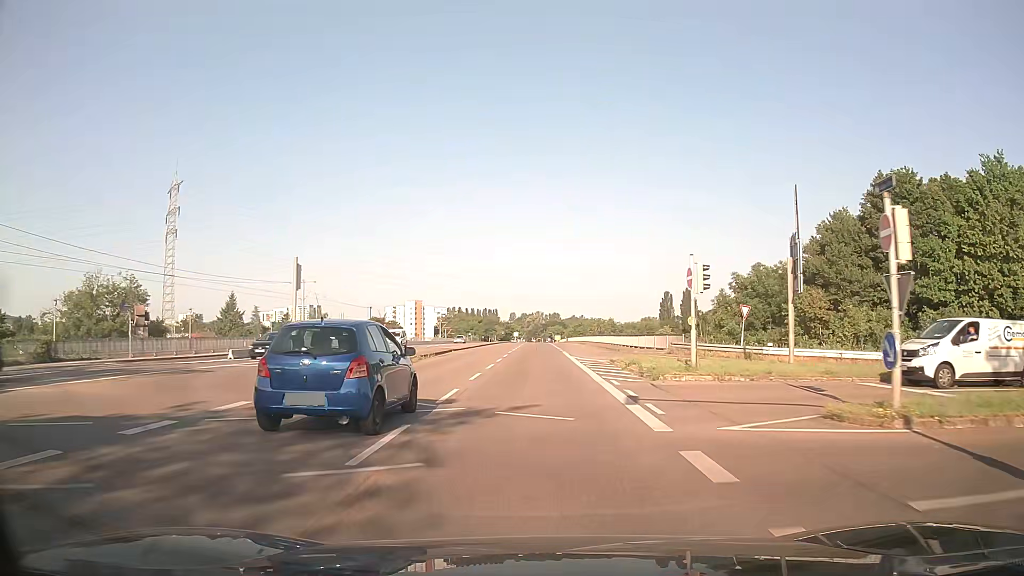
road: secondary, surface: asphalt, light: Day
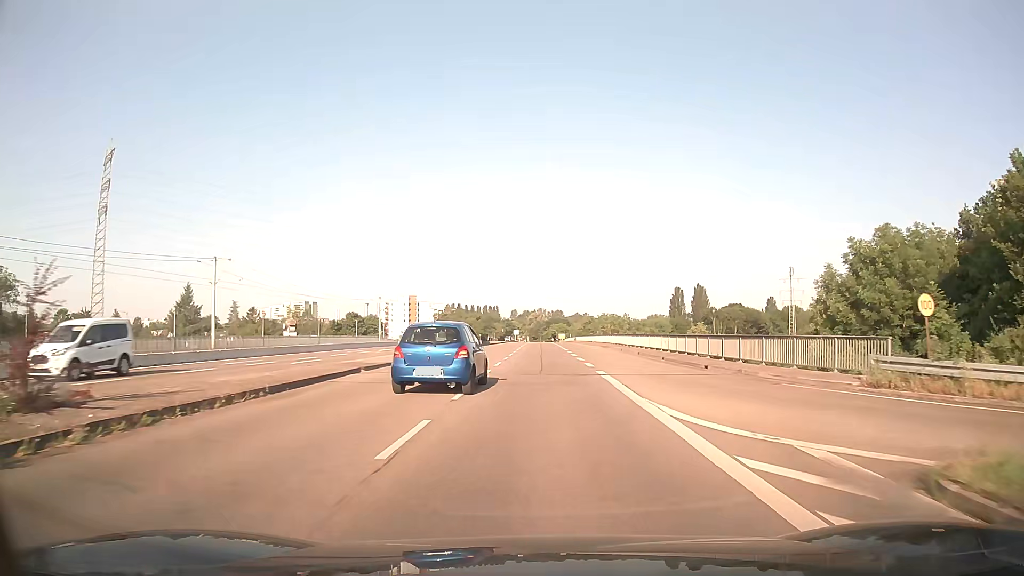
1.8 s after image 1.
(0.0, +23.9) m; 0°
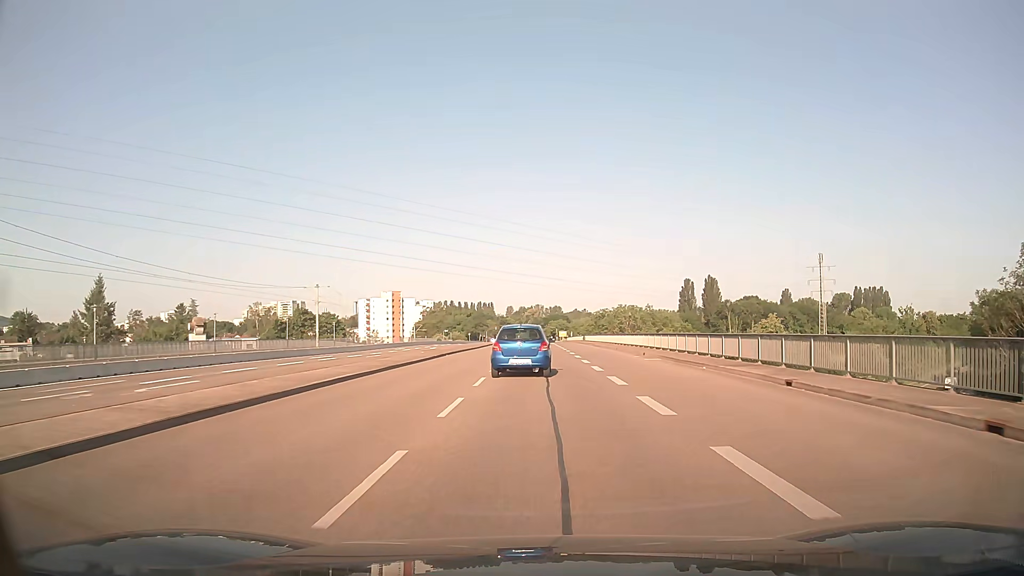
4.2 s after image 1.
(+0.1, +32.3) m; 0°
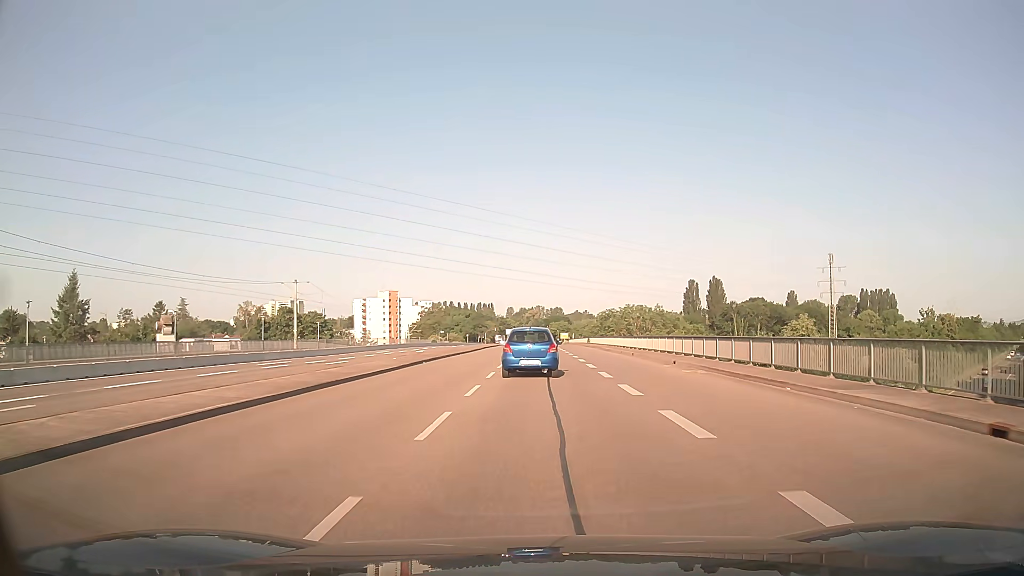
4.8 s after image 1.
(0.0, +8.1) m; 0°
